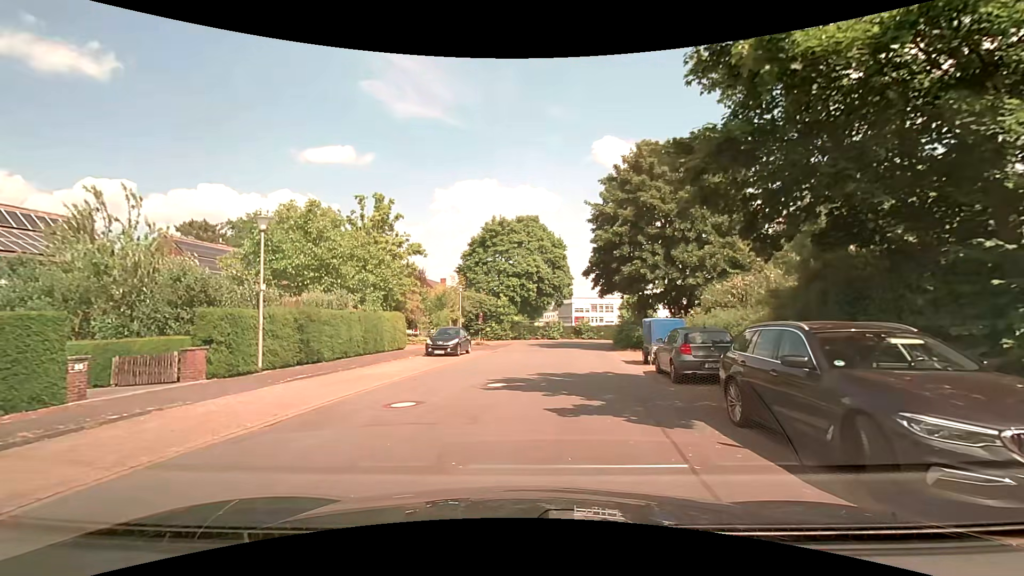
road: residential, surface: paved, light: Day
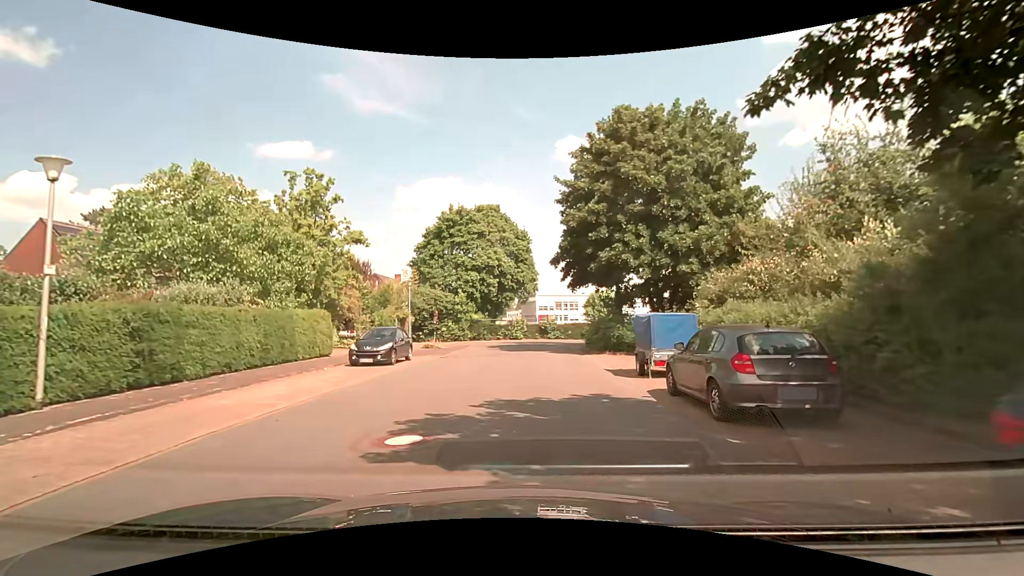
(+0.2, +5.7) m; +4°
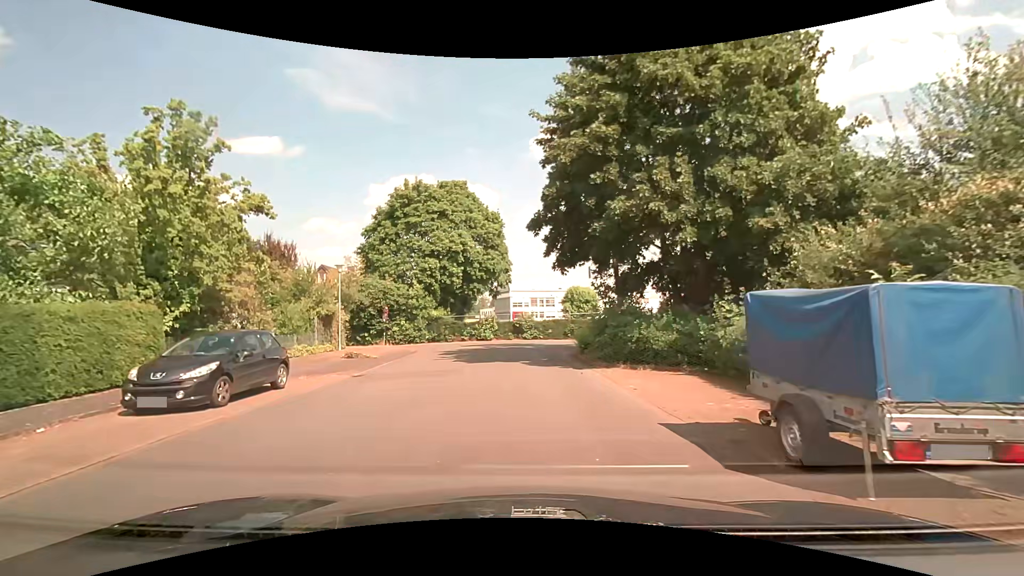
(+0.3, +9.5) m; +3°
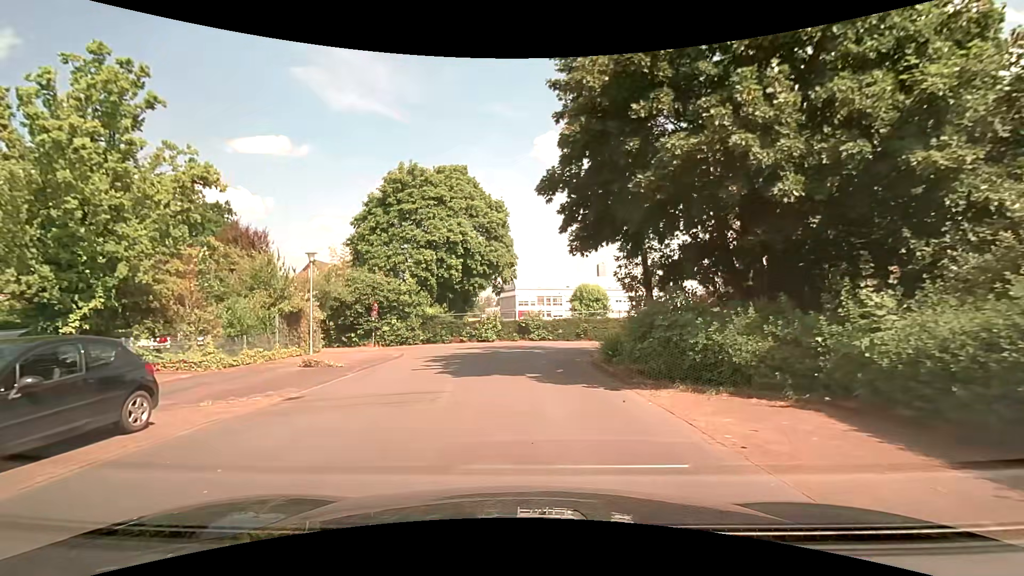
(0.0, +4.9) m; -1°
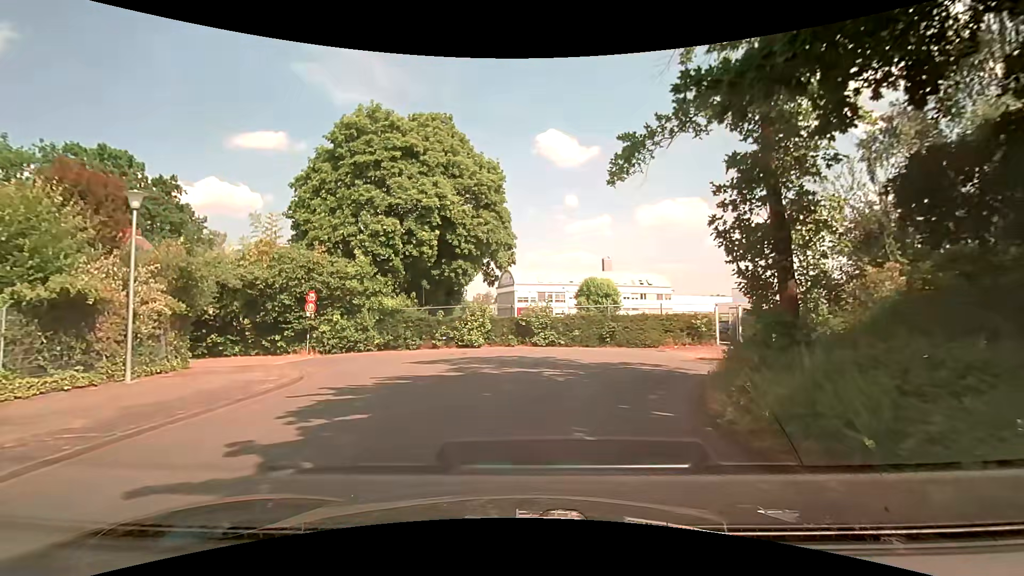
(0.0, +11.3) m; +1°
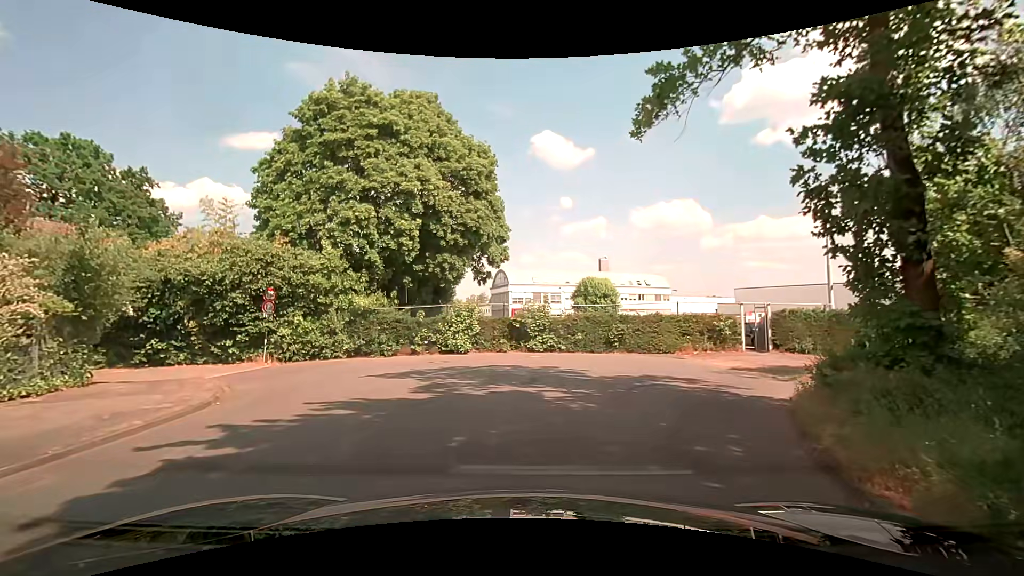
(0.0, +3.7) m; 0°
